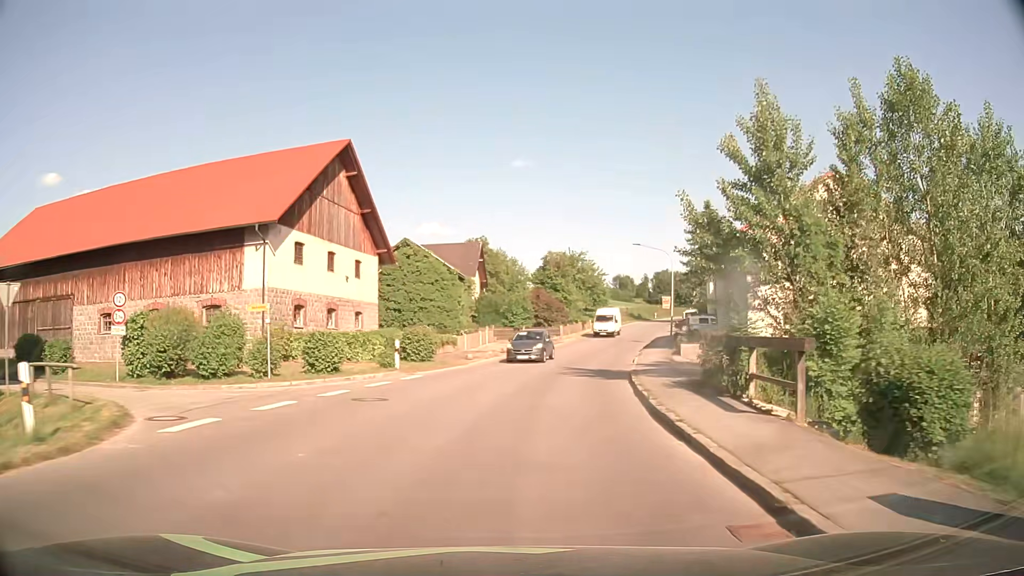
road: secondary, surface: asphalt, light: Day
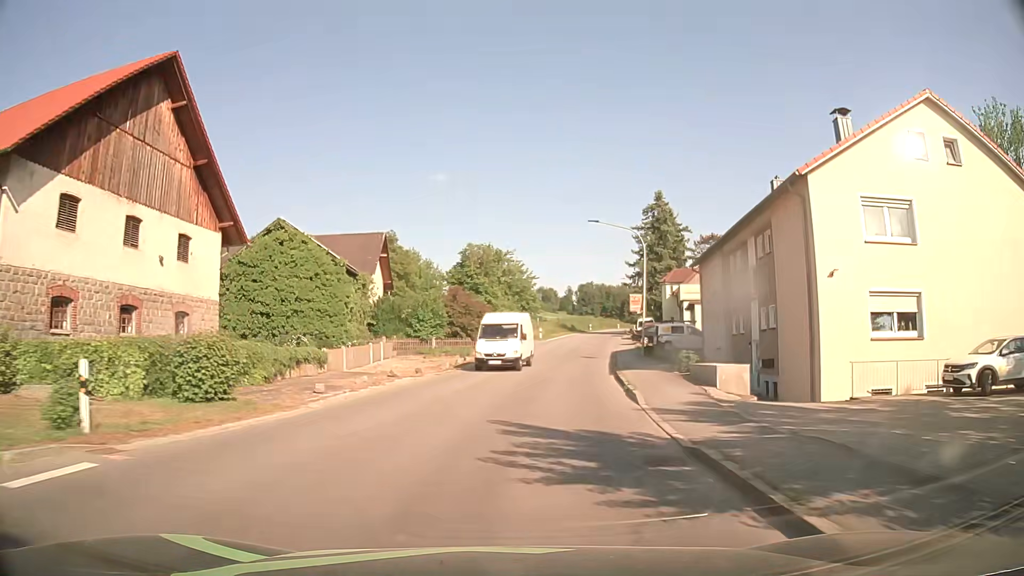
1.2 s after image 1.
(+0.9, +15.1) m; +6°
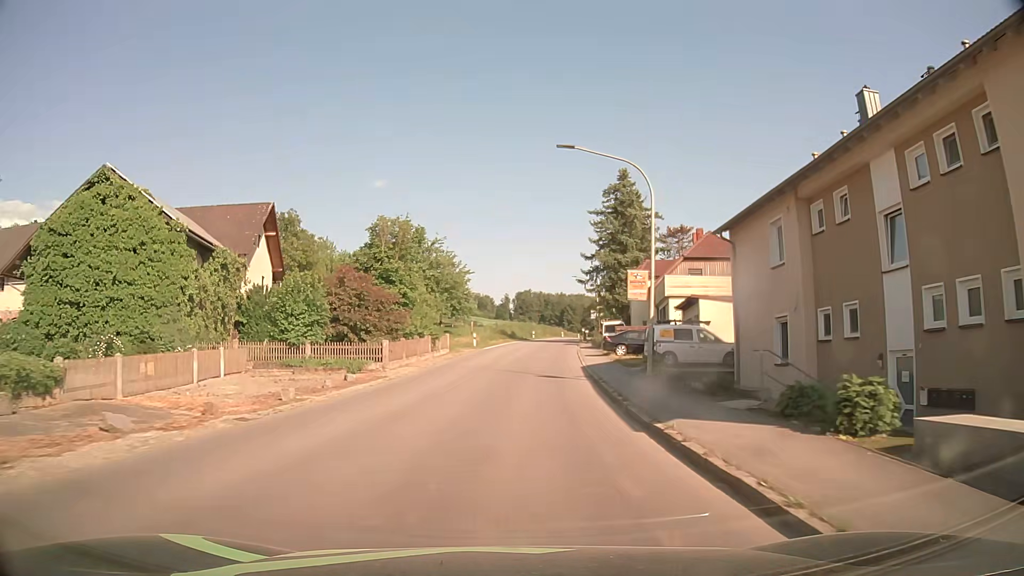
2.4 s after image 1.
(+0.9, +15.0) m; +7°
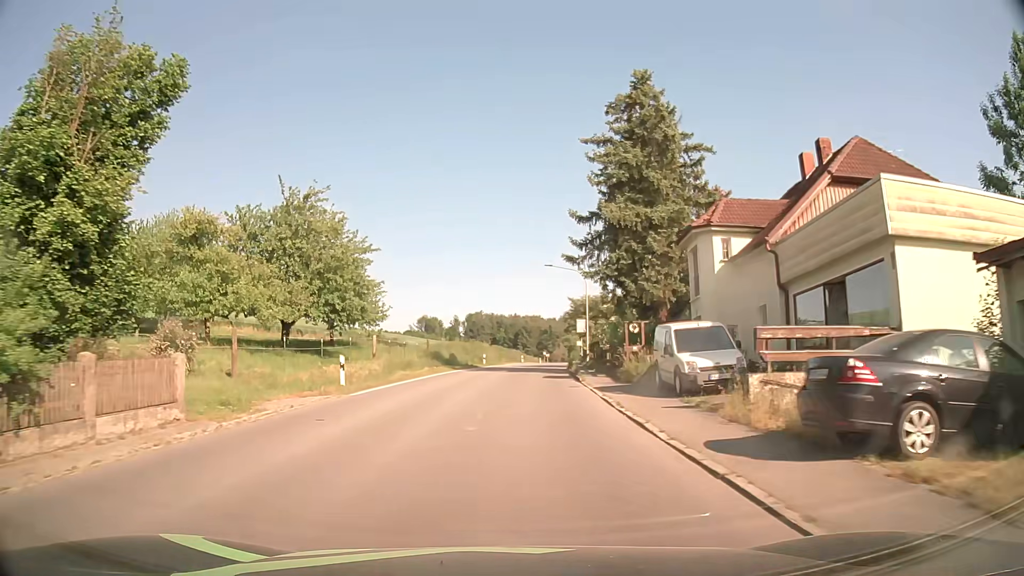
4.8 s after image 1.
(+1.0, +29.7) m; +4°
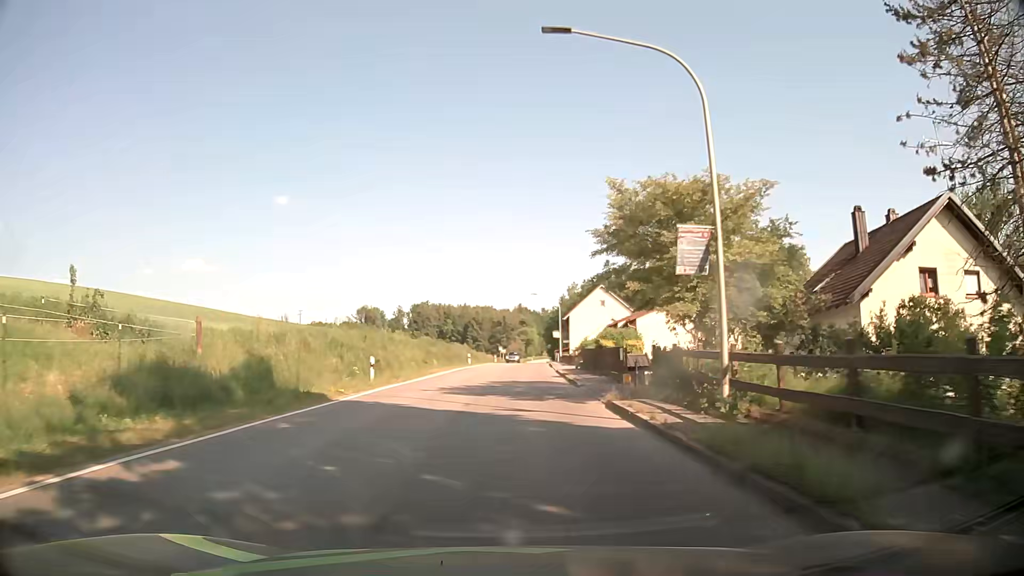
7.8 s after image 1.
(+1.1, +37.0) m; +4°
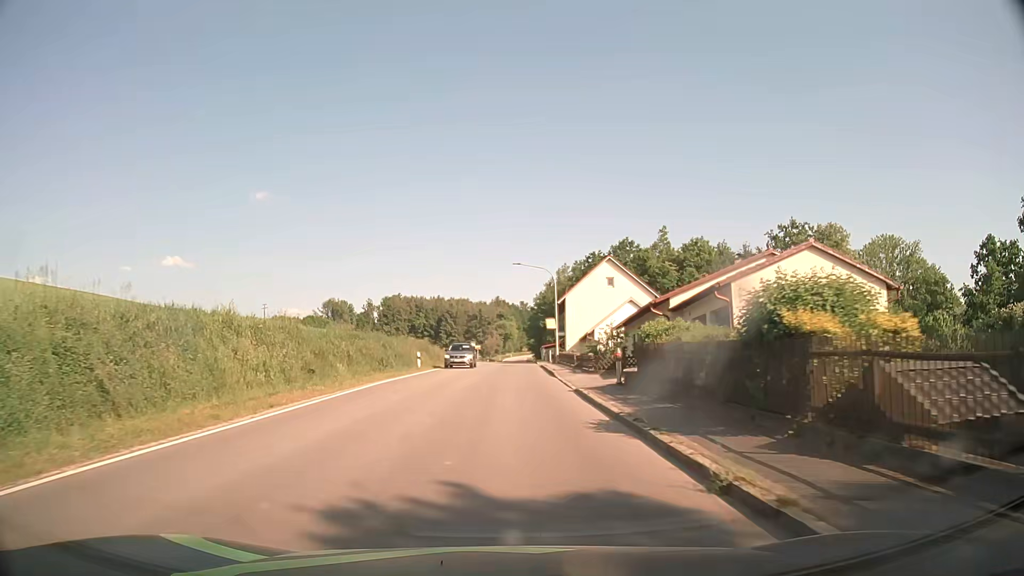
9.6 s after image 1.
(+0.6, +22.7) m; +2°
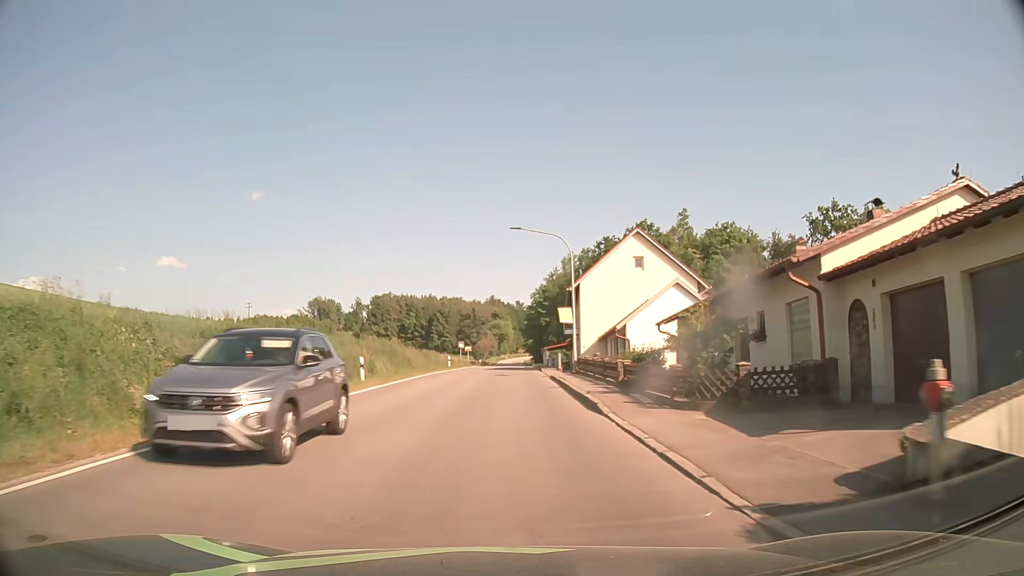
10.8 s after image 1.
(+0.1, +15.3) m; 0°
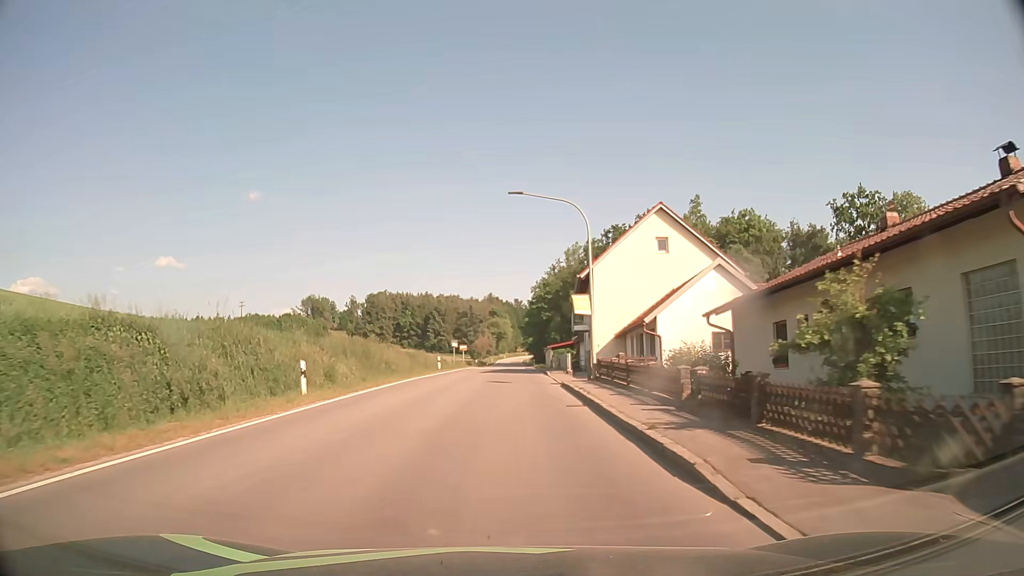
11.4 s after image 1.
(0.0, +7.6) m; 0°
(0, +10) (0, +20) (0, +30) (0, +40) (0, +50) (+1, +60) (+1, +70) (+1, +80) (+1, +90) (+1, +100) m
